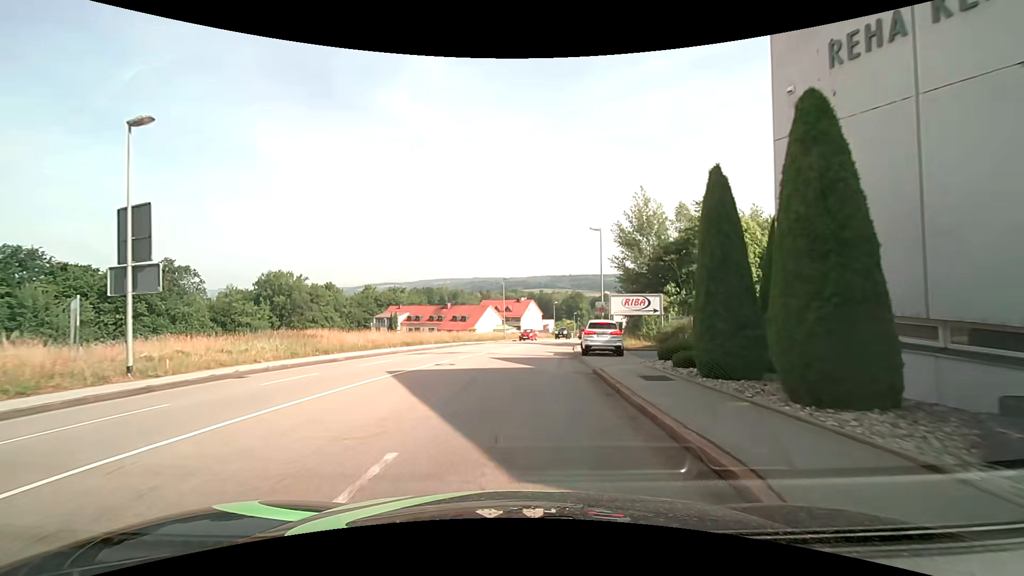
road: tertiary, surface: asphalt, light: Day
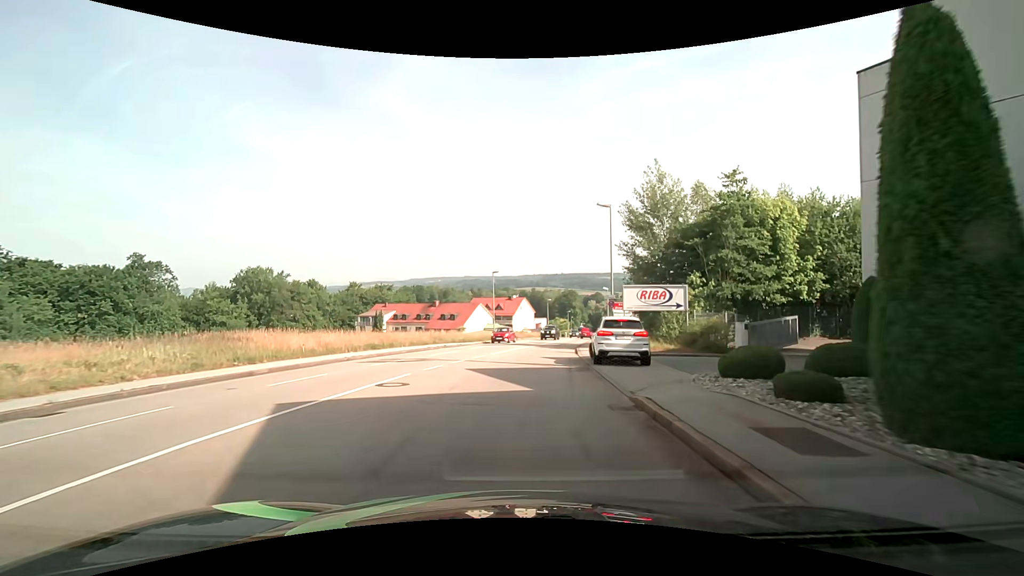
(+0.1, +6.4) m; +1°
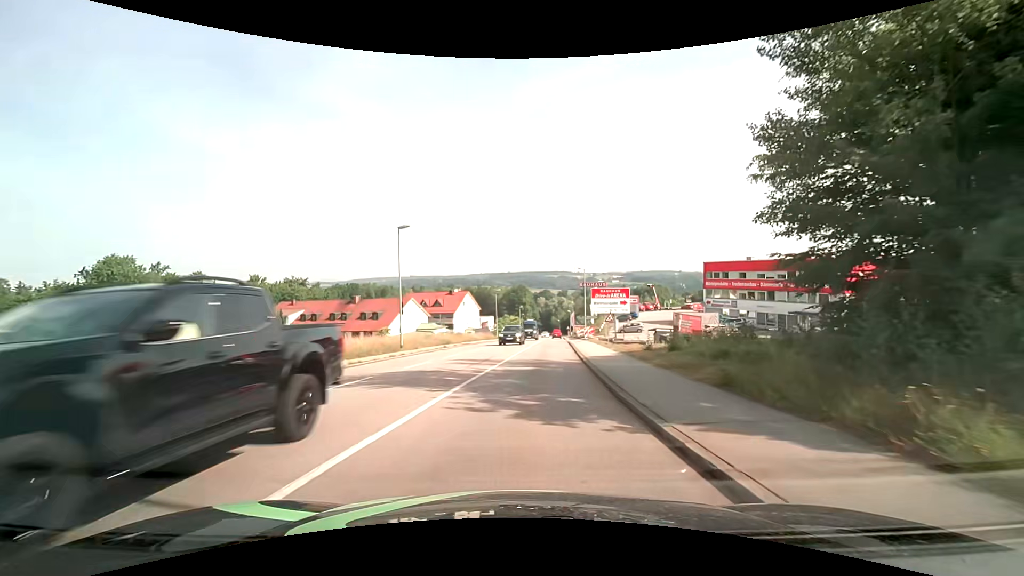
(+1.2, +26.0) m; +6°
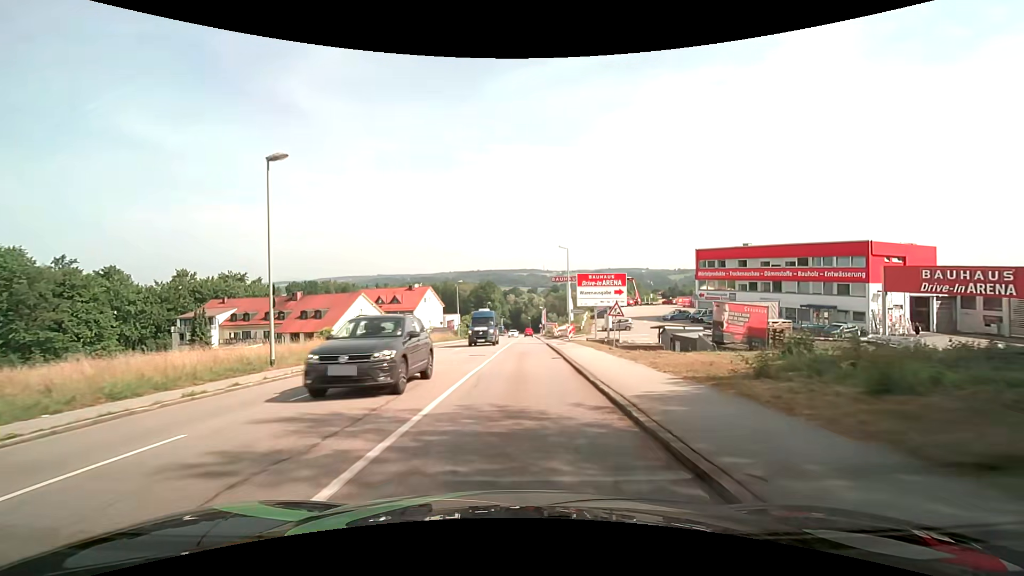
(+0.5, +13.0) m; +4°
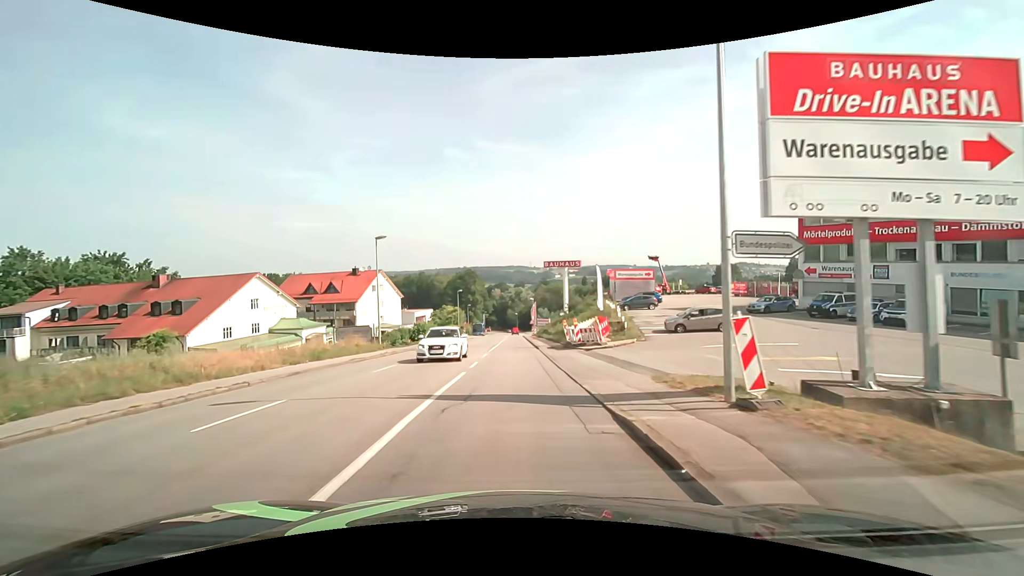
(+0.6, +33.4) m; +2°
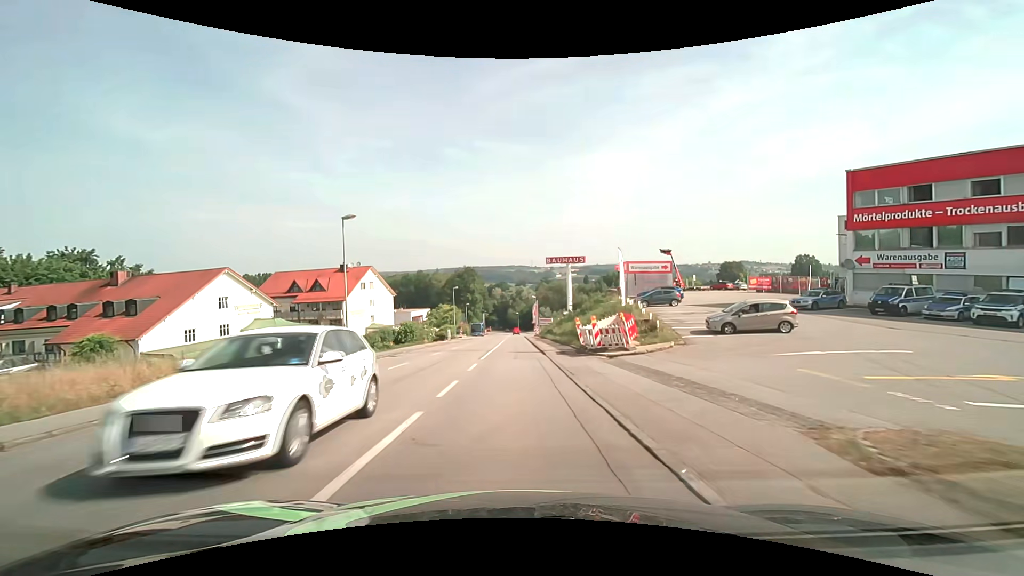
(0.0, +6.9) m; -1°
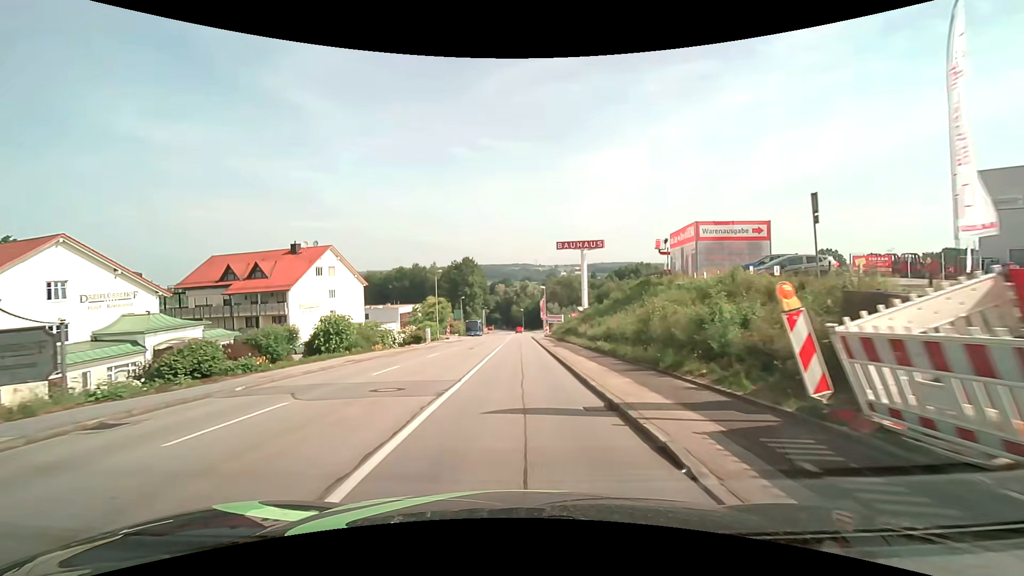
(+0.1, +20.8) m; 0°
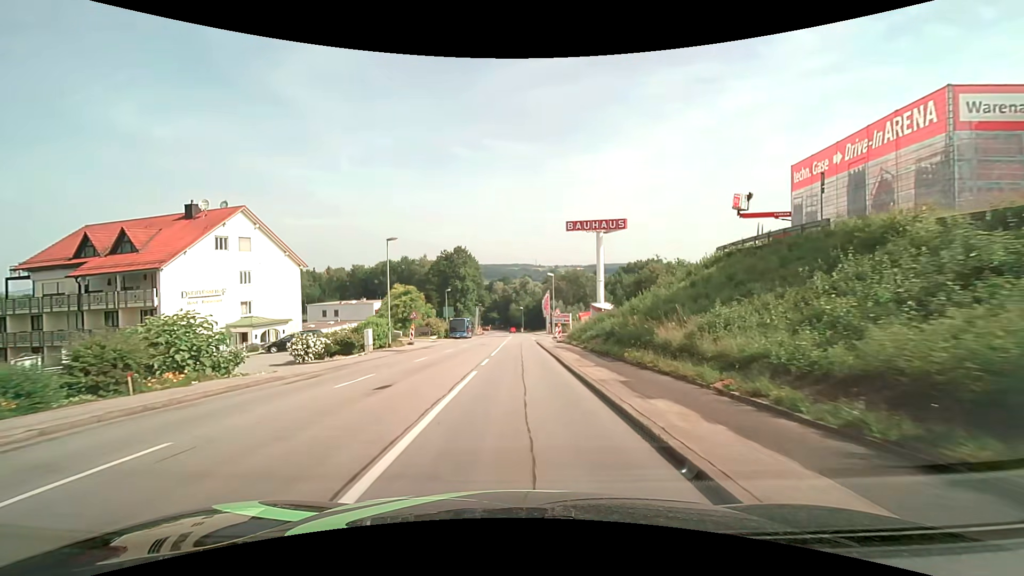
(-0.1, +21.3) m; 0°
(0, +10) (0, +20) (0, +30) (0, +40) (0, +50) (0, +60) (+1, +70) (+1, +80) (+1, +90) (+1, +100) m
